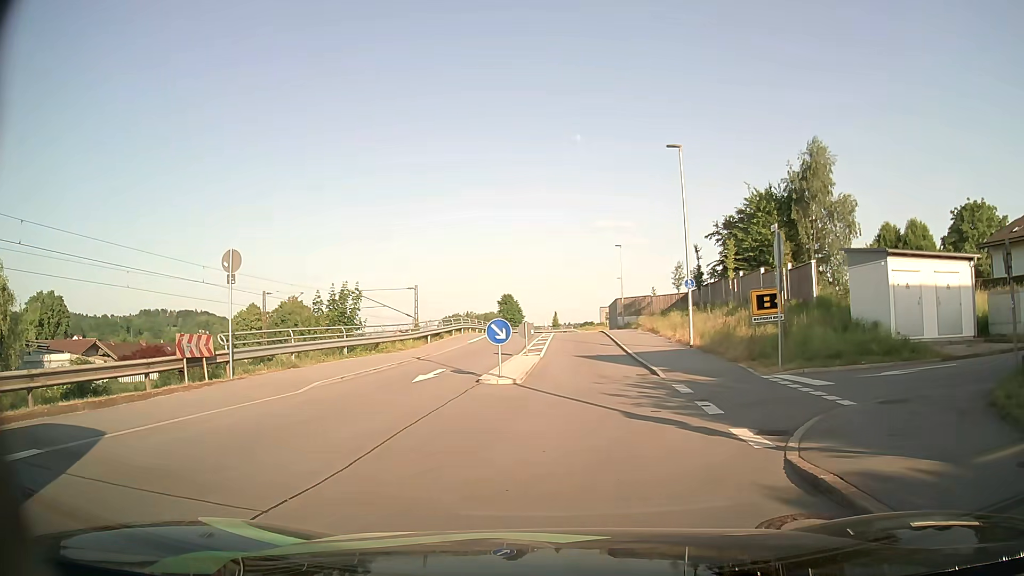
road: unclassified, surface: asphalt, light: Day
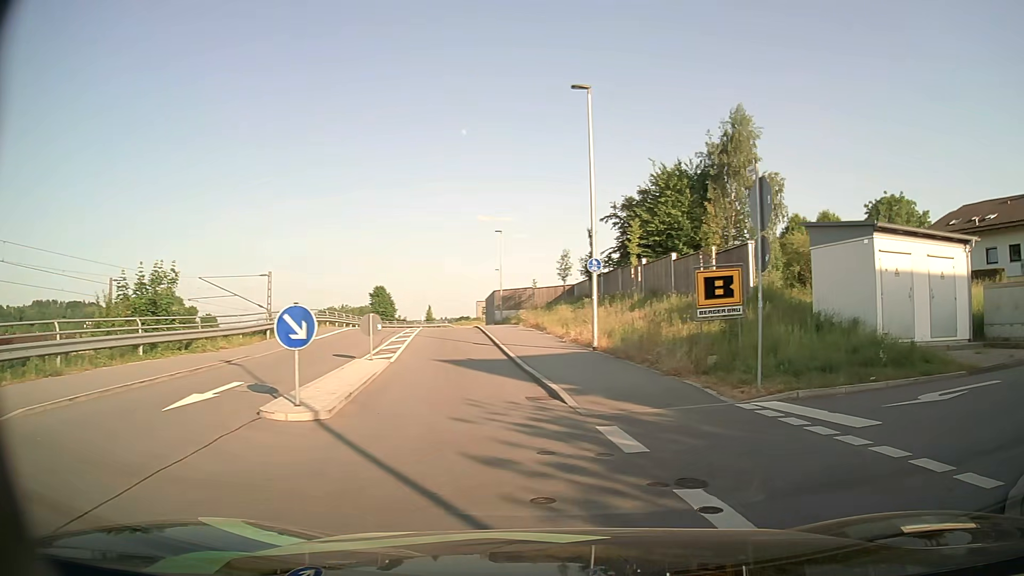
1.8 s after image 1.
(+0.3, +6.7) m; +11°
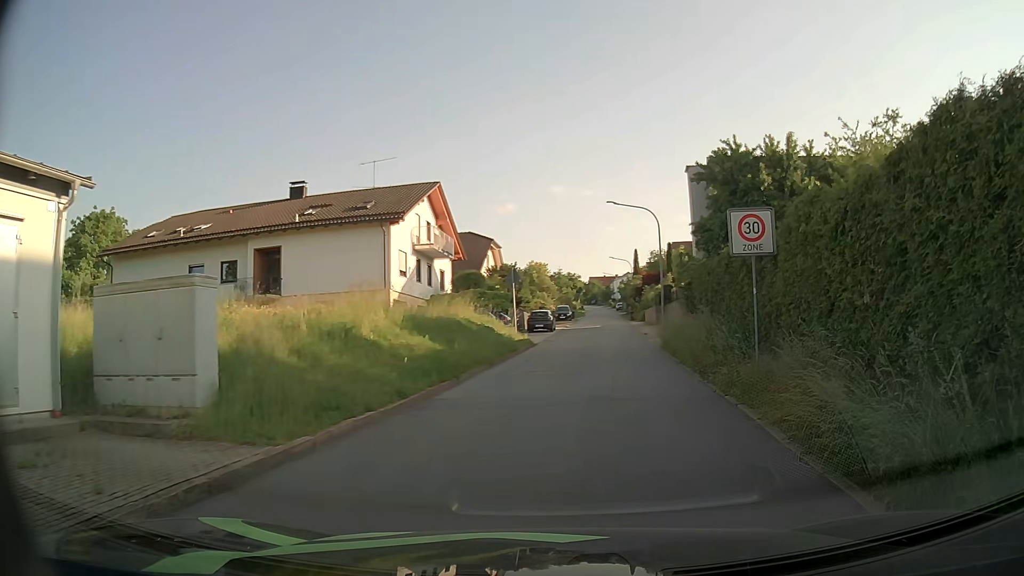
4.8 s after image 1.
(+7.1, +9.8) m; +66°
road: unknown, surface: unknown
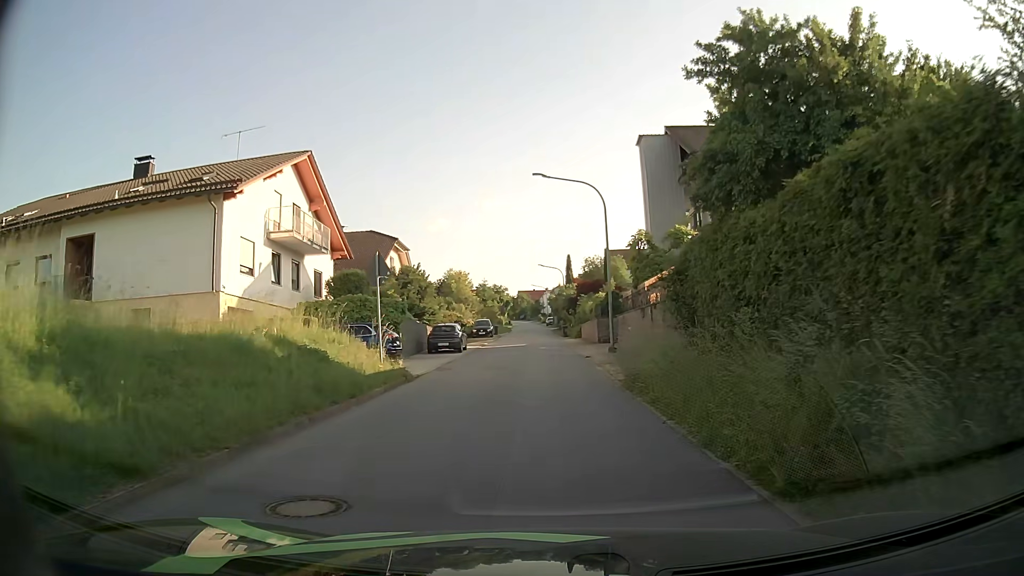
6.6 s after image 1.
(+1.1, +11.3) m; +7°
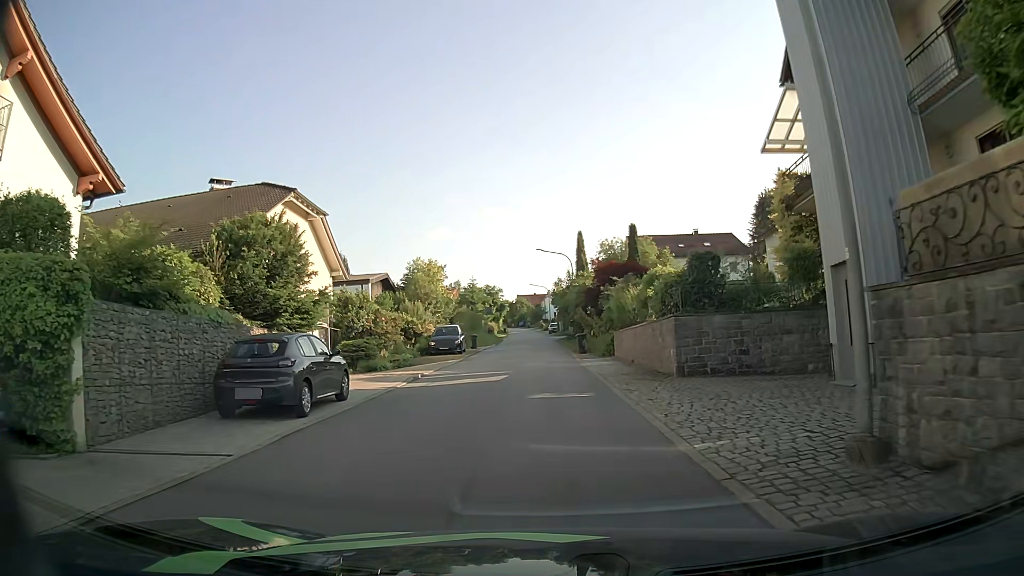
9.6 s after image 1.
(-0.2, +22.4) m; 0°
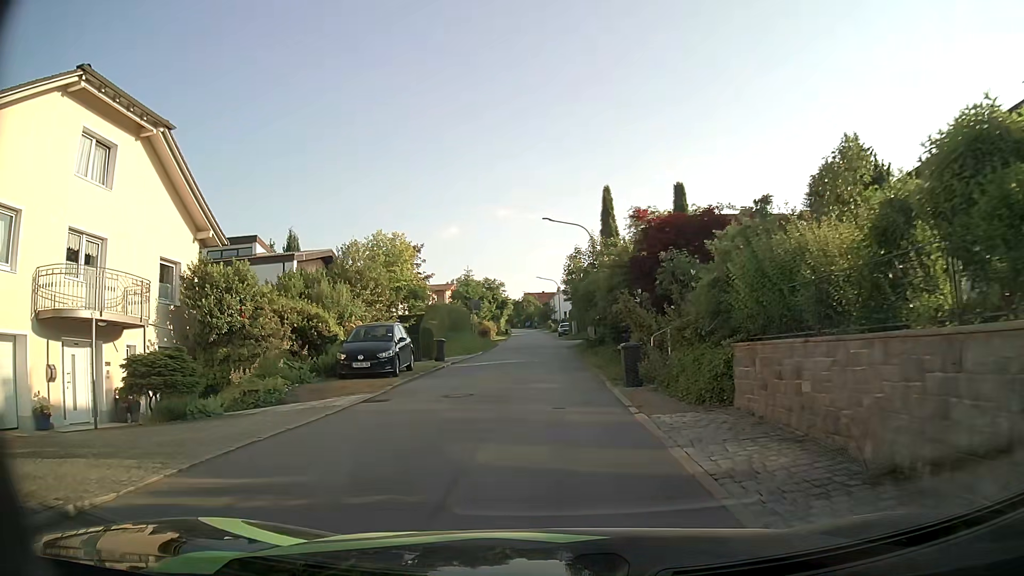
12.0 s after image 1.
(-0.2, +16.6) m; -1°
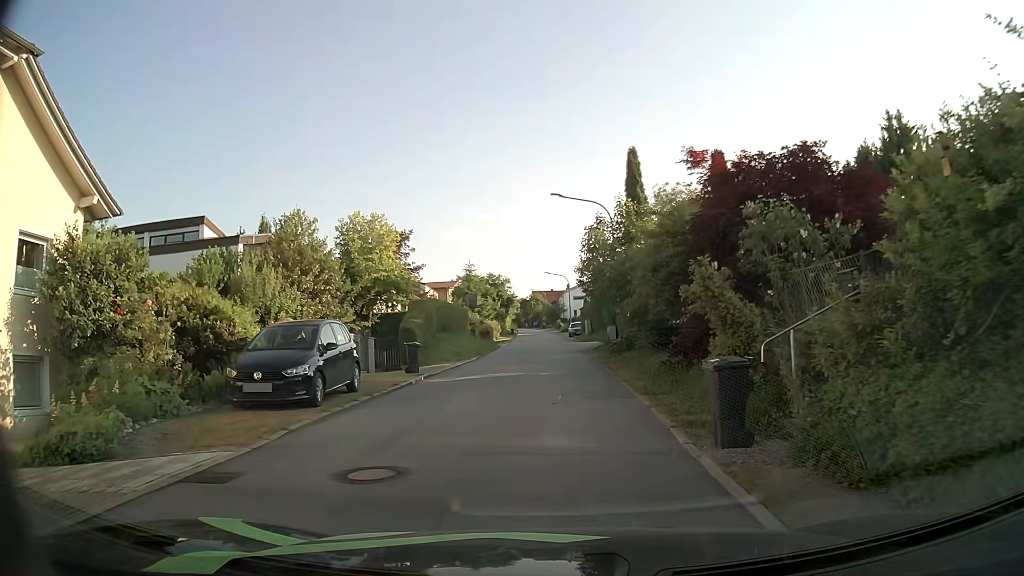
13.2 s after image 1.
(-0.1, +7.4) m; -2°
